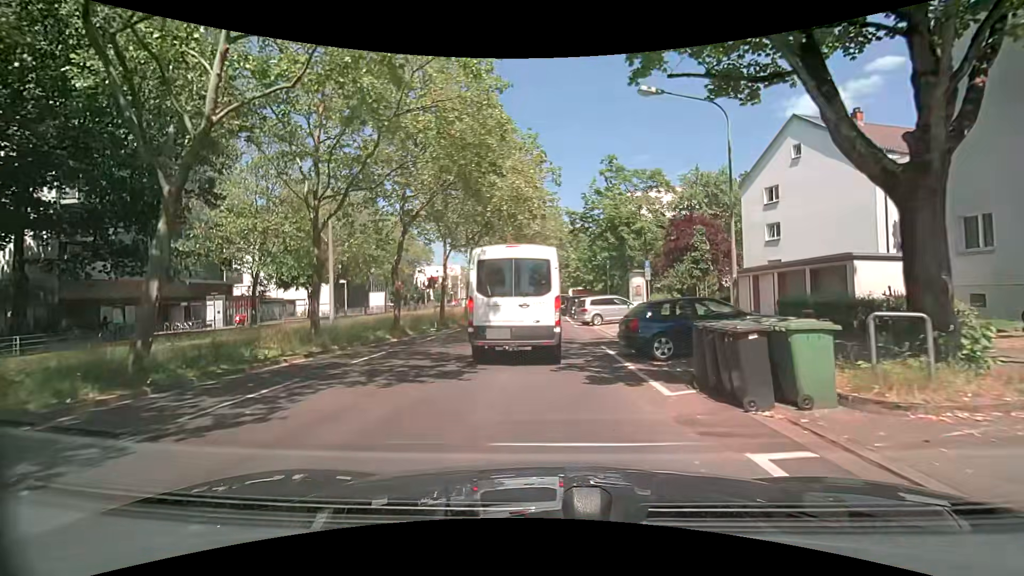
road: tertiary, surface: asphalt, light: Day
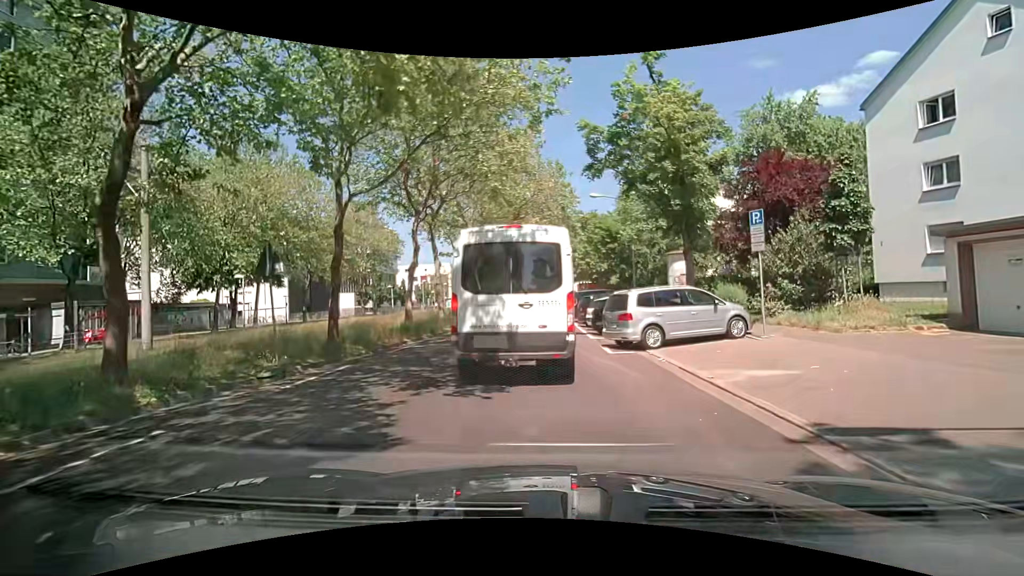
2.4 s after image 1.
(0.0, +15.0) m; 0°
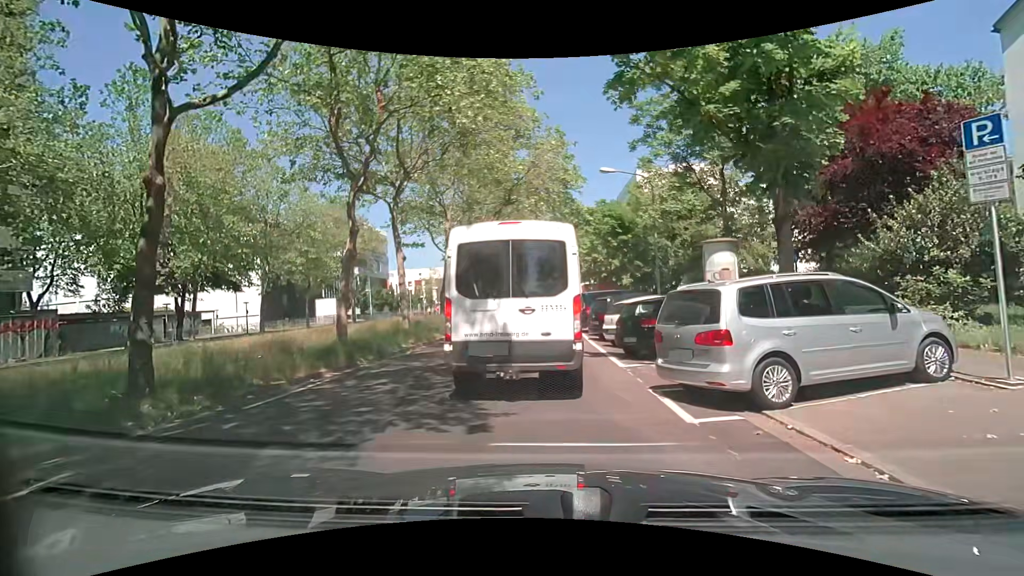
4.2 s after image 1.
(0.0, +7.0) m; 0°
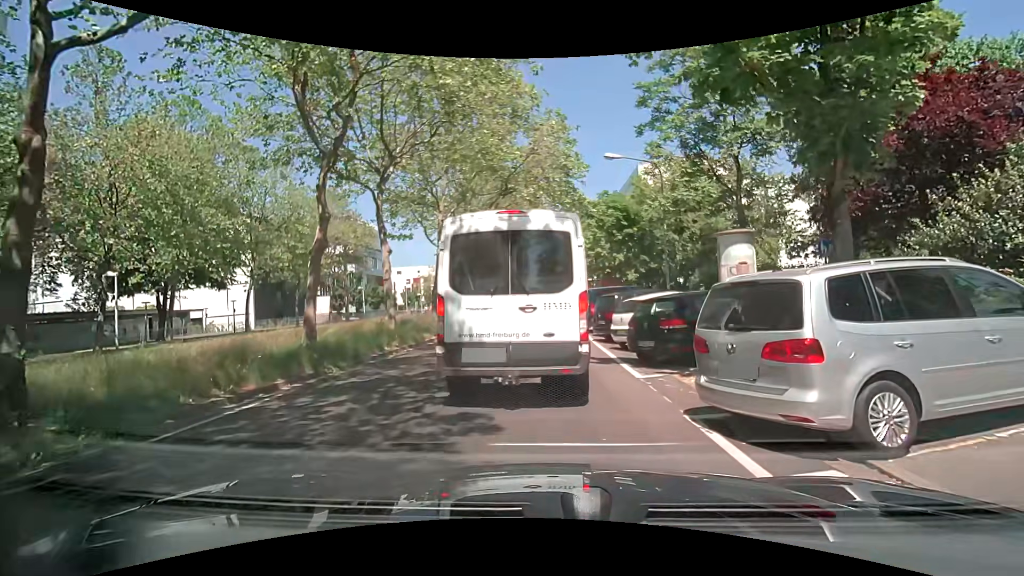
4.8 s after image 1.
(0.0, +1.9) m; -1°
